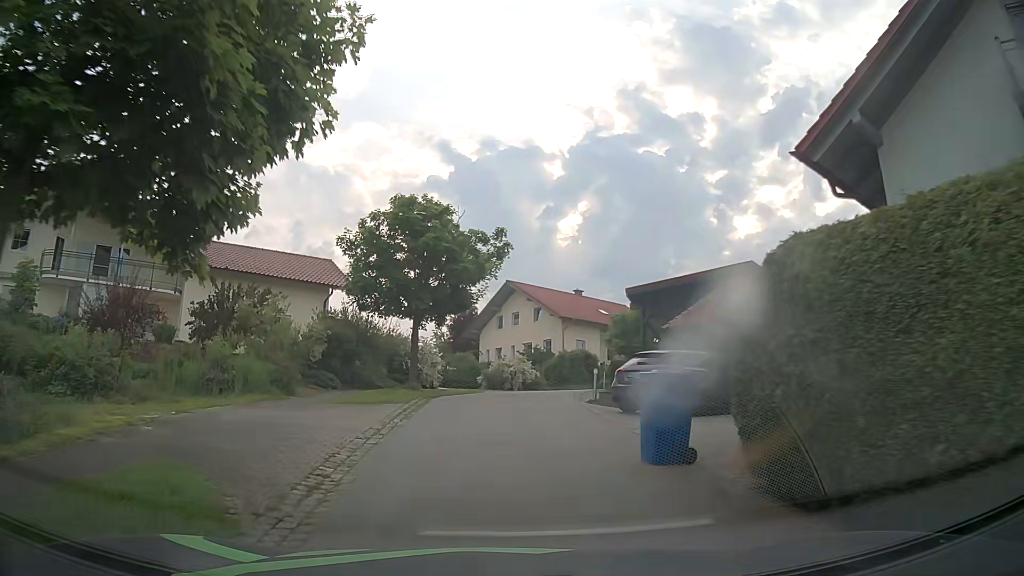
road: residential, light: Day
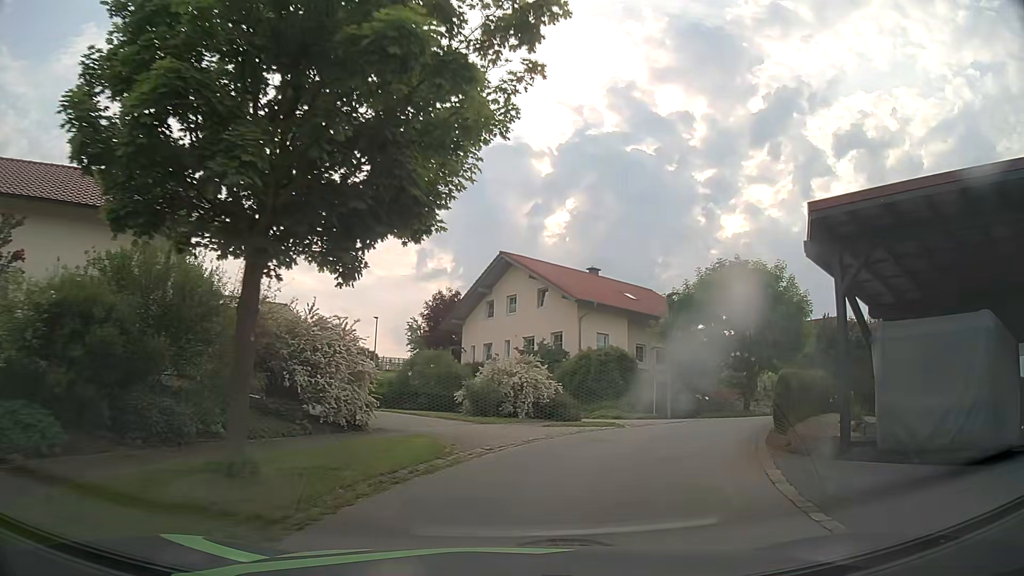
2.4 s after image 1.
(-0.5, +15.6) m; +1°
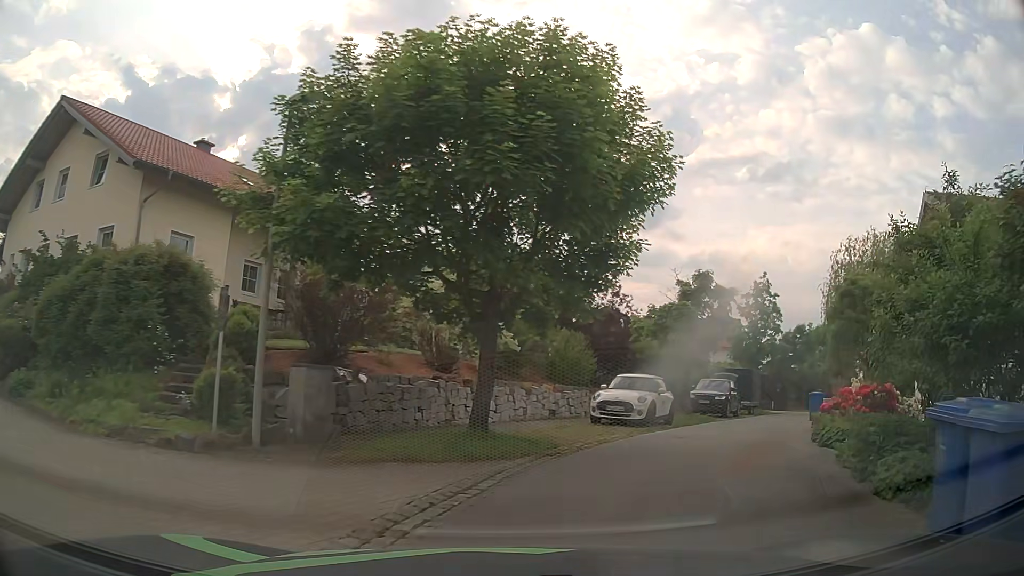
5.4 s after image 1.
(+4.1, +17.7) m; +29°
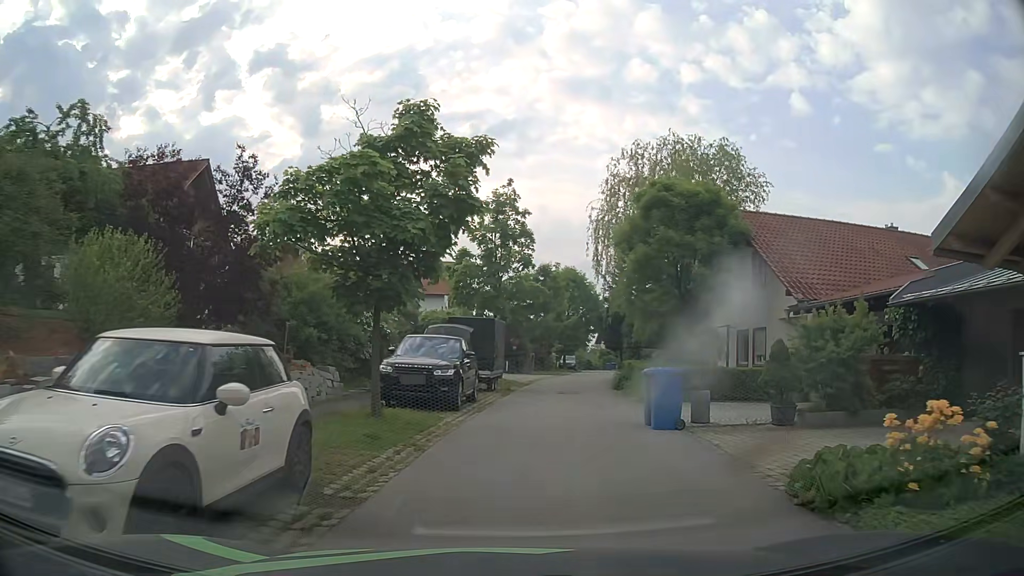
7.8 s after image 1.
(+3.7, +13.9) m; +26°
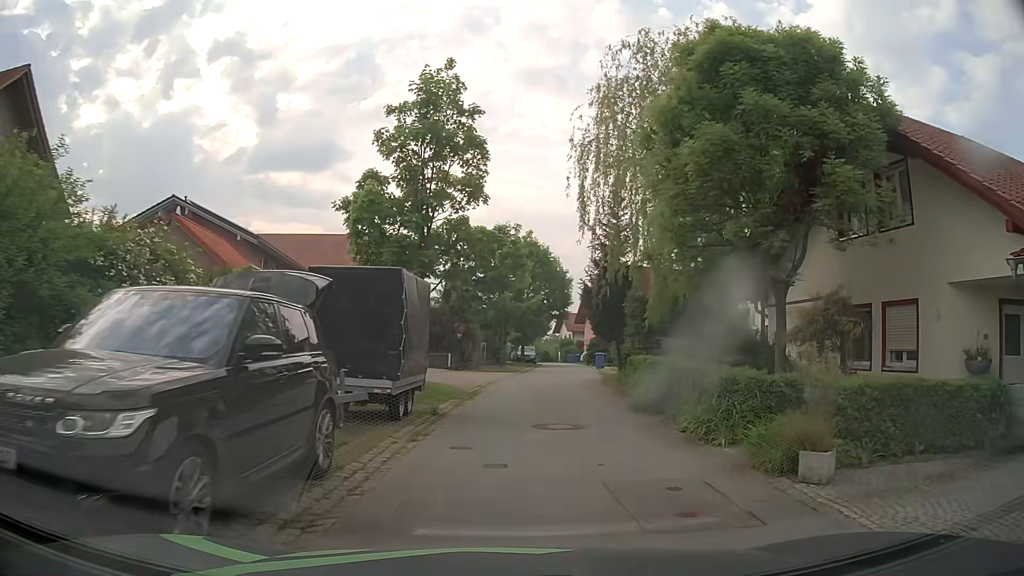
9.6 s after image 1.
(+0.3, +12.1) m; +3°
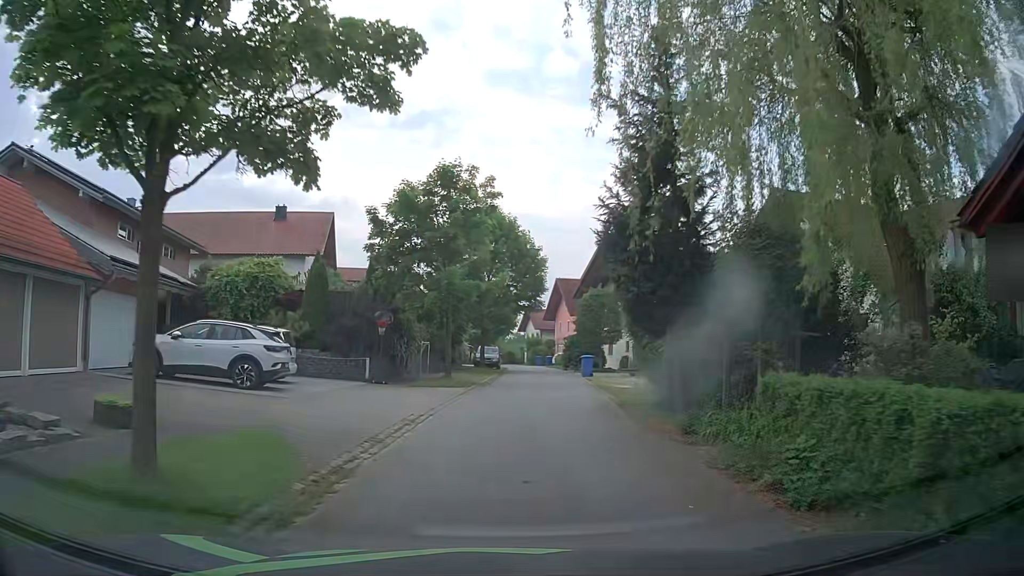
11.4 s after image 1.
(+0.5, +12.5) m; +4°
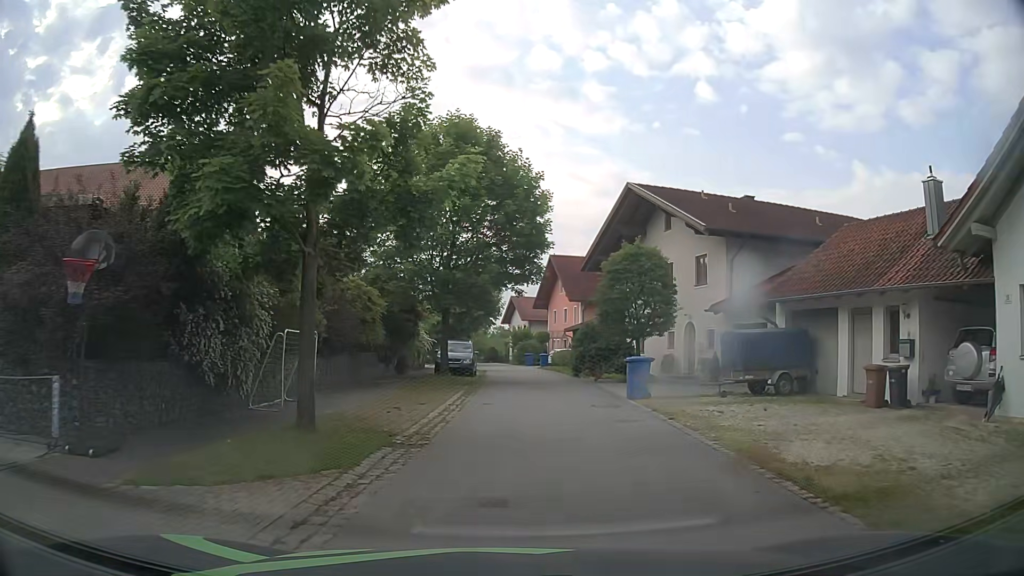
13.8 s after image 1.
(0.0, +16.5) m; 0°
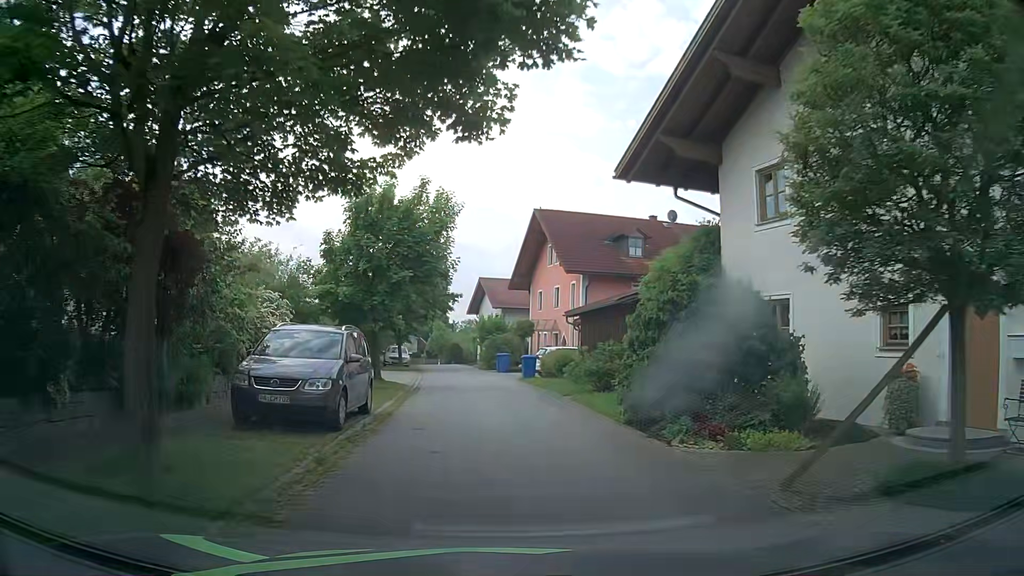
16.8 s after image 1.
(+0.8, +20.2) m; +4°
(0, +10) (-1, +20) (-2, +30) (-4, +40) (-5, +50) (-7, +60) (-9, +69) (-11, +79) (-13, +89) (-17, +98) m
